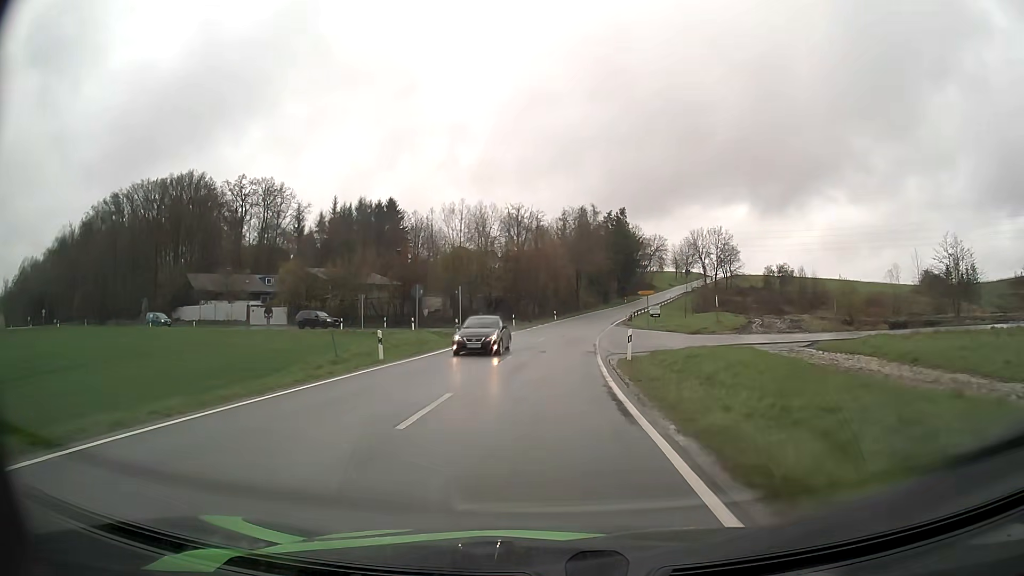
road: tertiary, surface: asphalt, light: Day
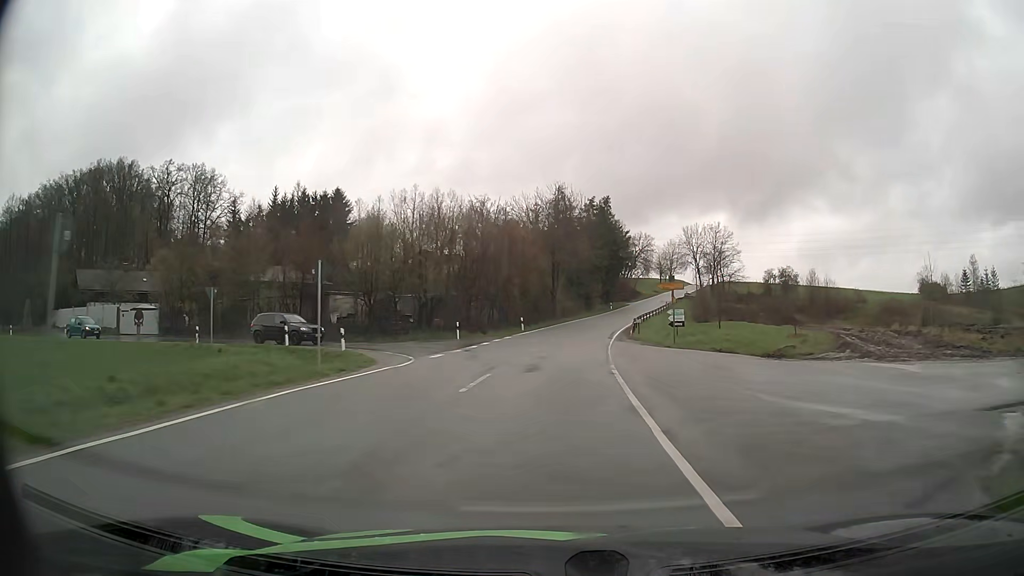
(+0.5, +22.4) m; +2°
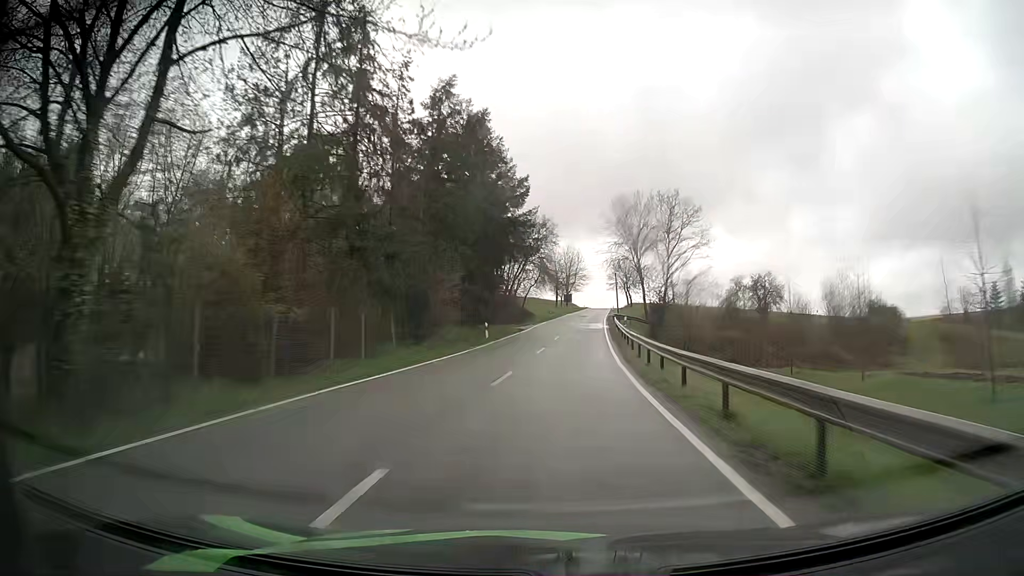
(+5.1, +58.1) m; +11°
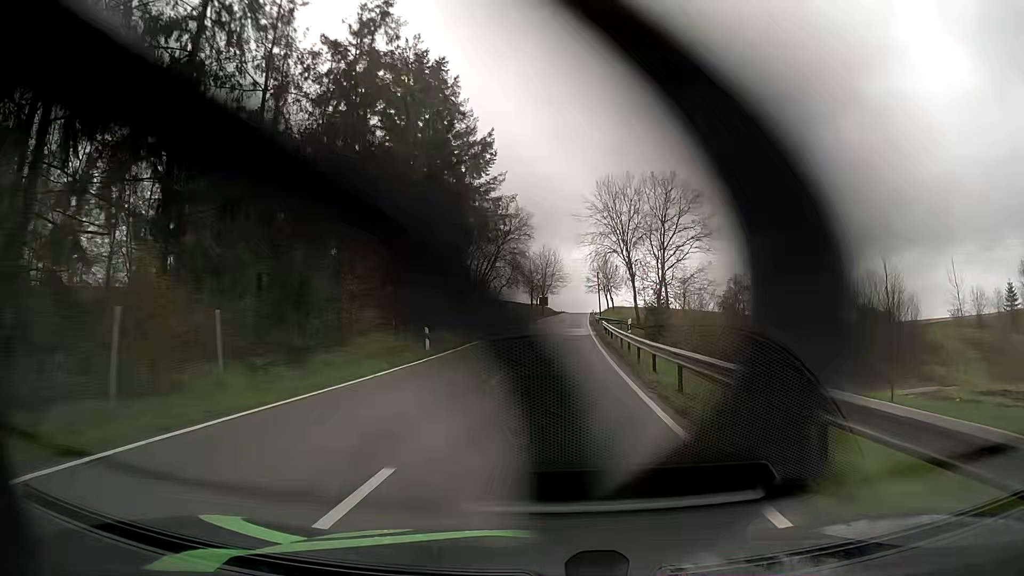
(+0.2, +12.3) m; +2°
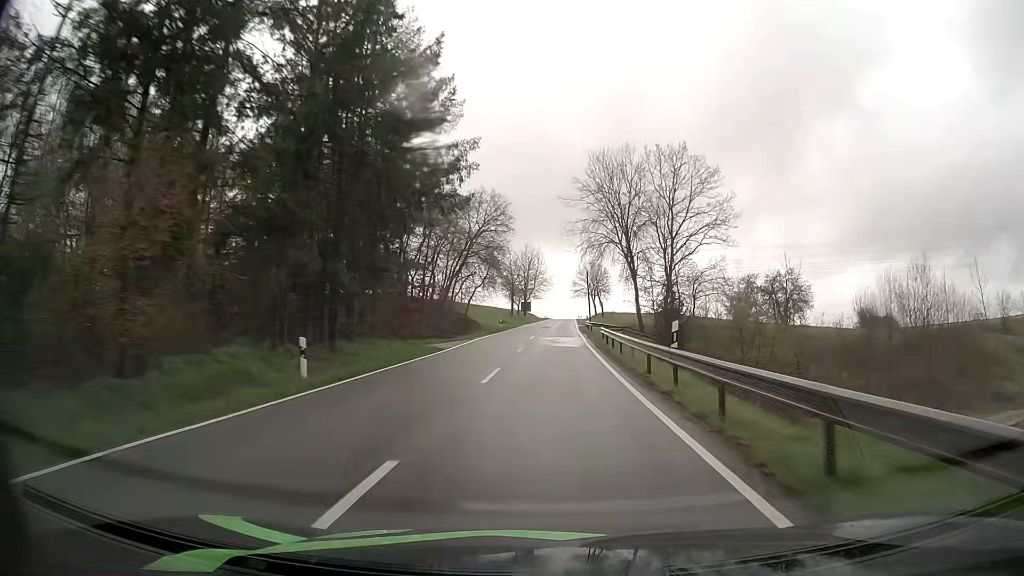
(+0.2, +12.5) m; +2°
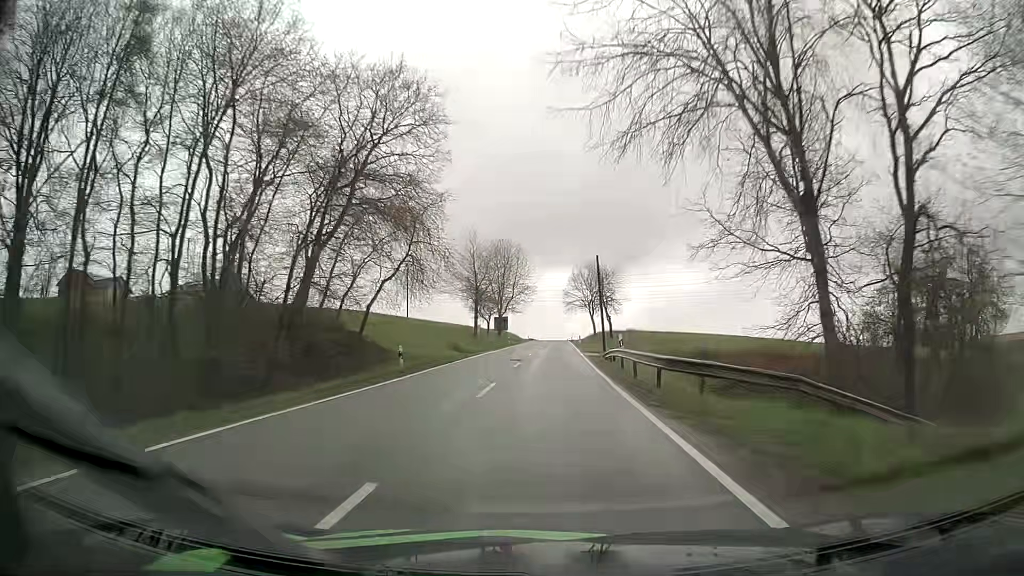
(+0.6, +37.9) m; +2°
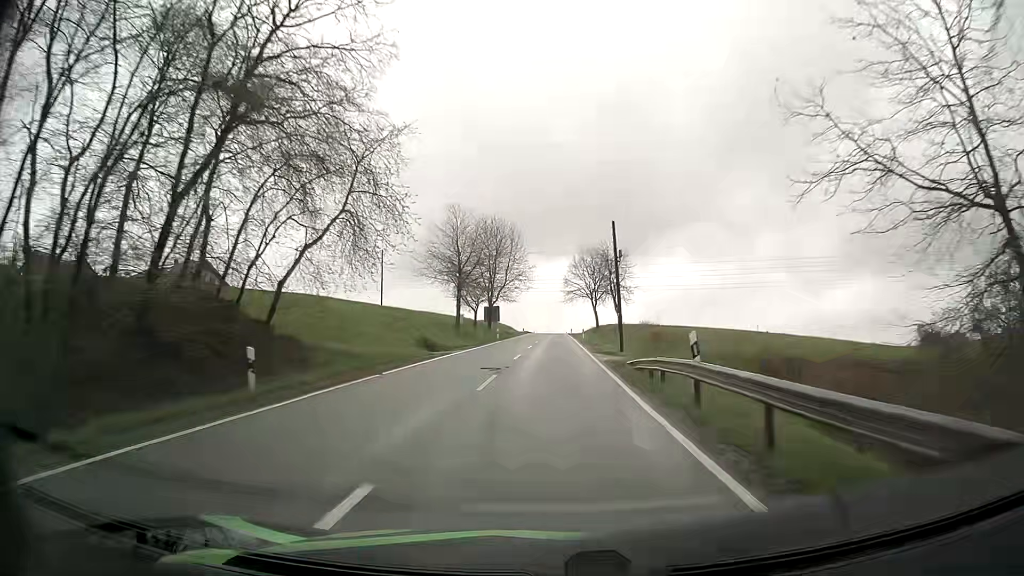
(0.0, +12.6) m; 0°
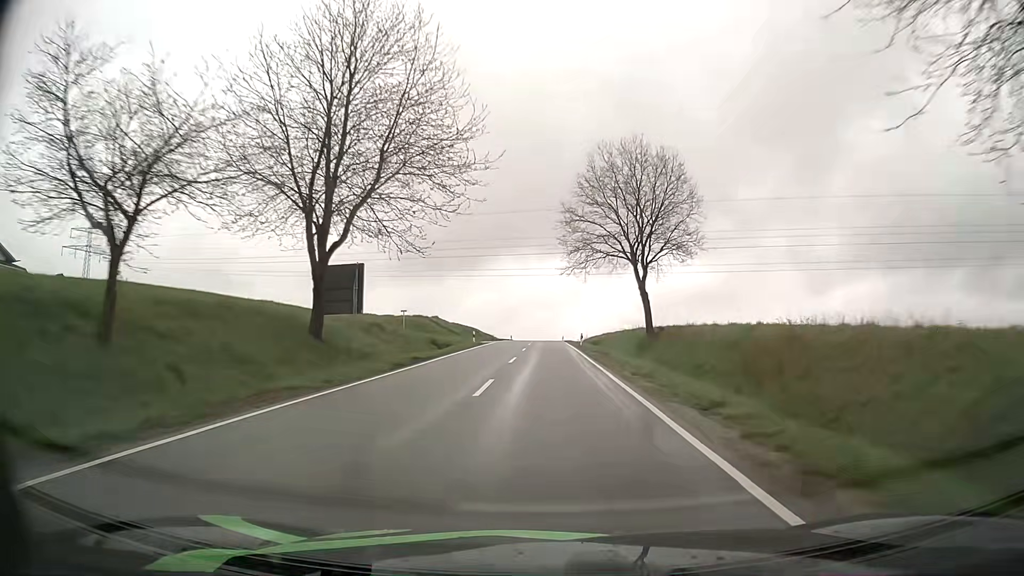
(+0.9, +63.5) m; +1°
(0, +10) (0, +20) (0, +30) (0, +40) (0, +50) (0, +60) (0, +70) (0, +80) (0, +90) (0, +100) m
